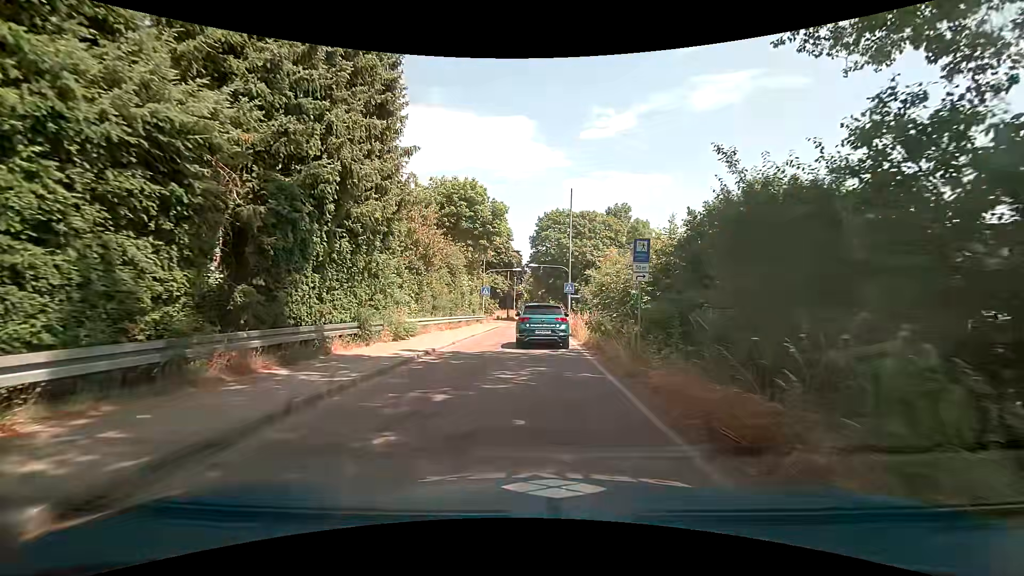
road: unclassified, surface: asphalt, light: Day
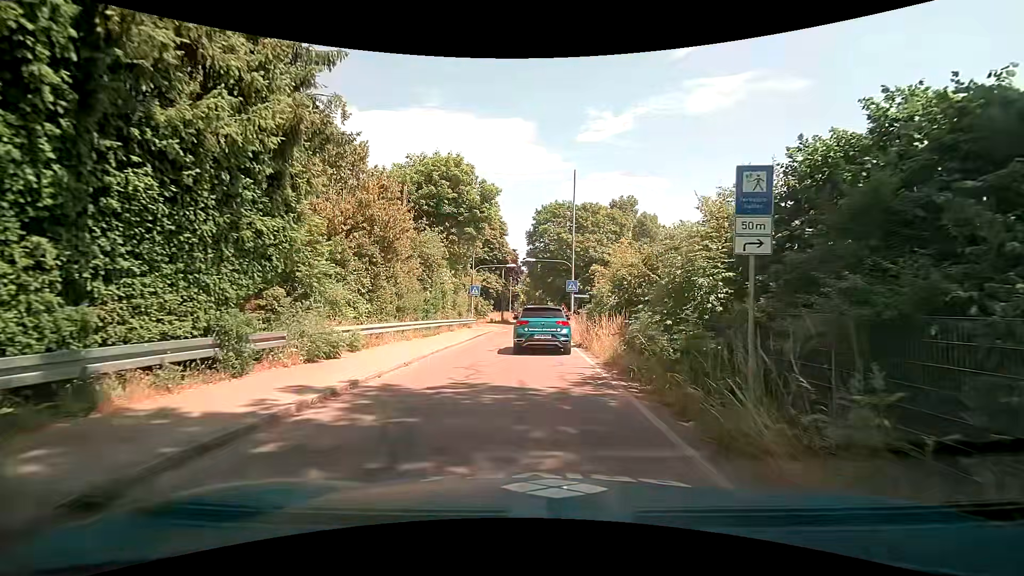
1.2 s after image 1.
(+0.2, +6.5) m; +1°
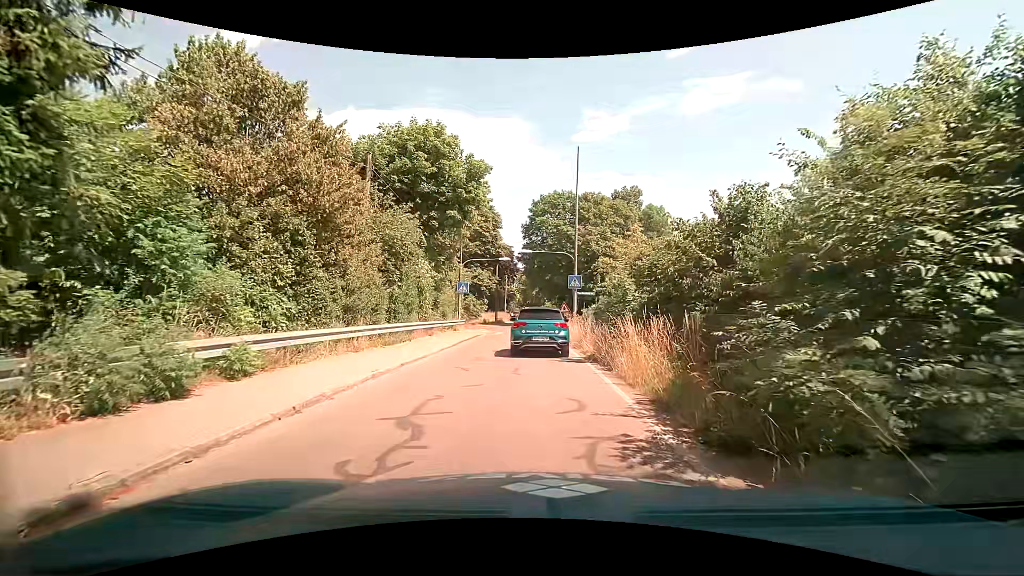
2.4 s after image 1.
(+0.1, +5.3) m; +3°
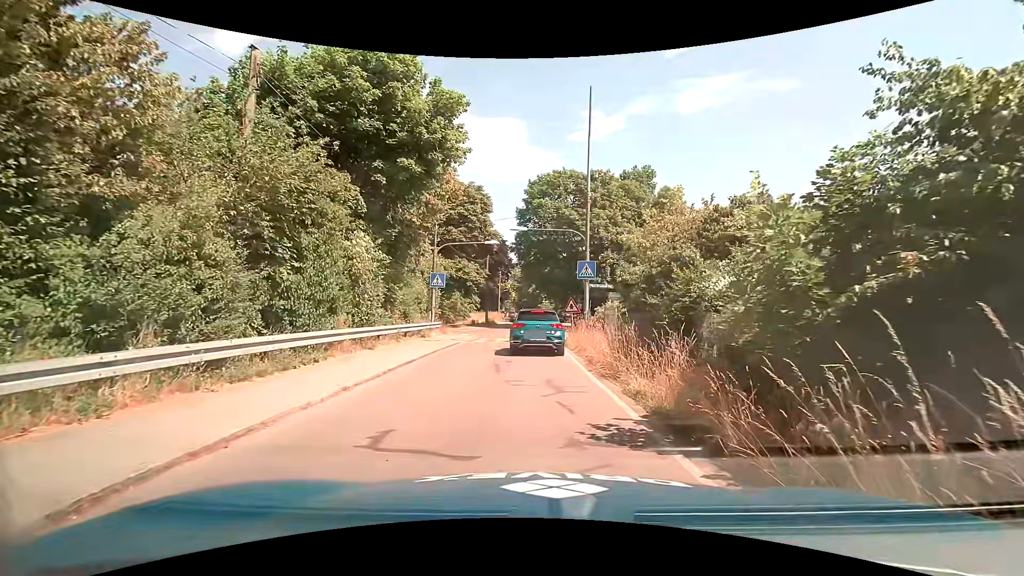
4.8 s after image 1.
(-0.3, +8.8) m; 0°
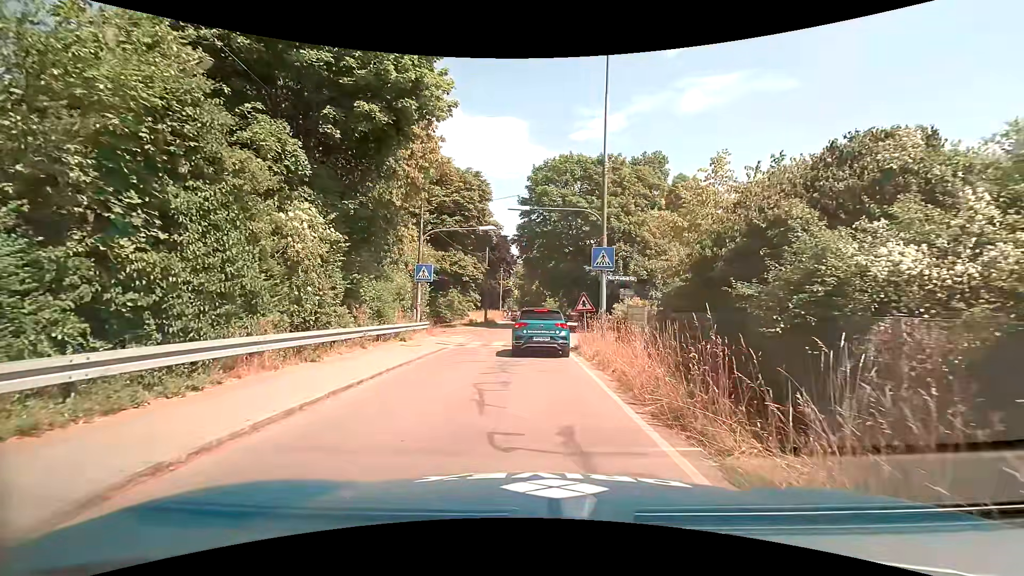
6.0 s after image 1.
(-0.2, +4.5) m; -2°
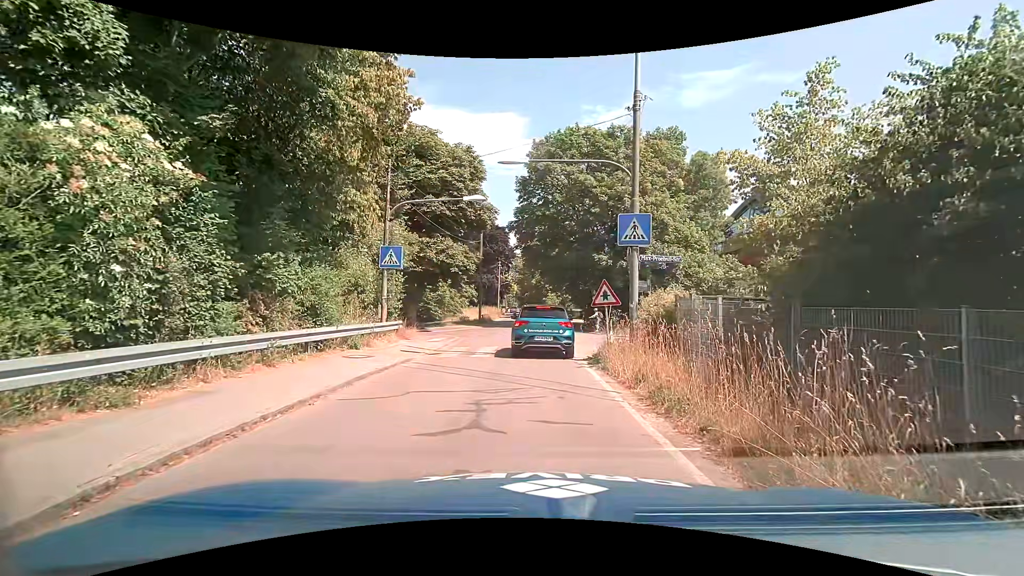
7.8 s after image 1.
(0.0, +5.5) m; +1°
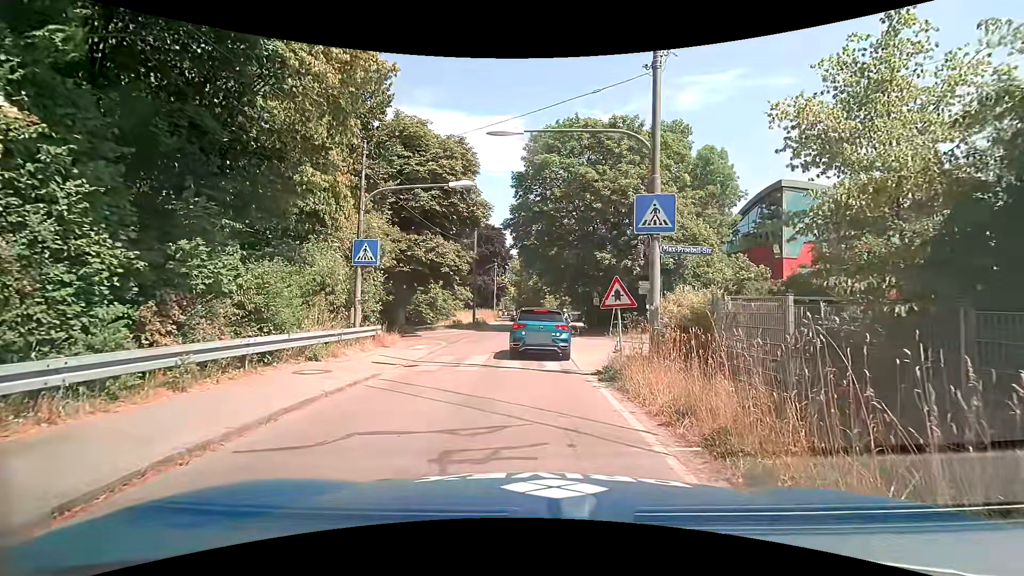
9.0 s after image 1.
(0.0, +2.5) m; -1°
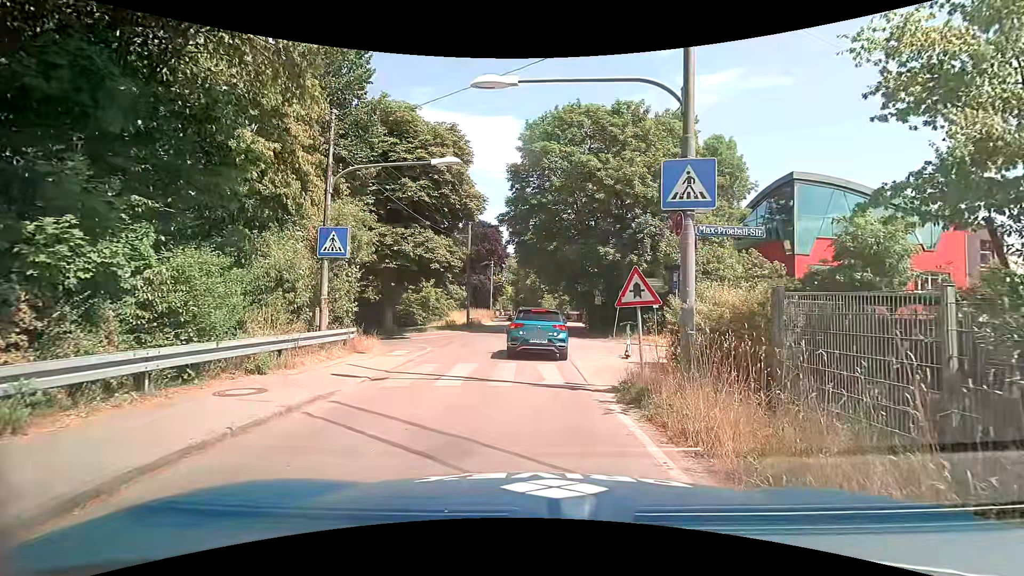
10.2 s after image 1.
(0.0, +2.4) m; 0°
